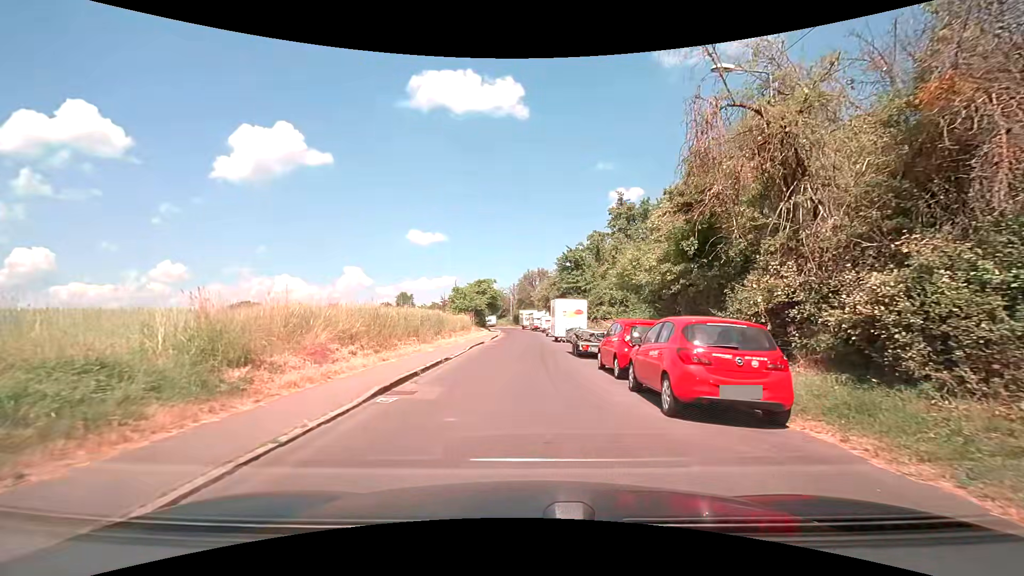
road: residential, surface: asphalt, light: Day
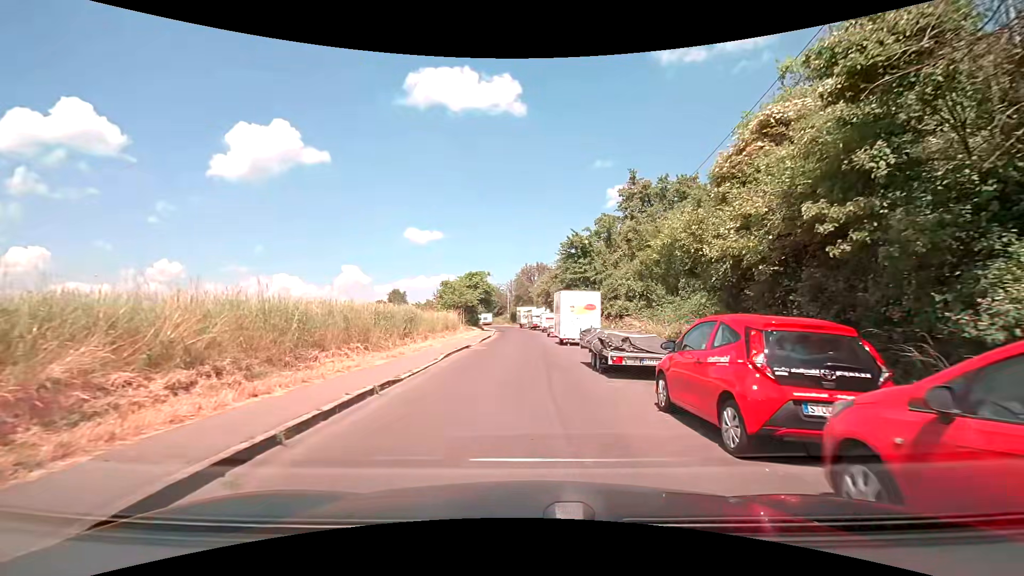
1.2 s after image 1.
(+0.1, +6.9) m; +1°
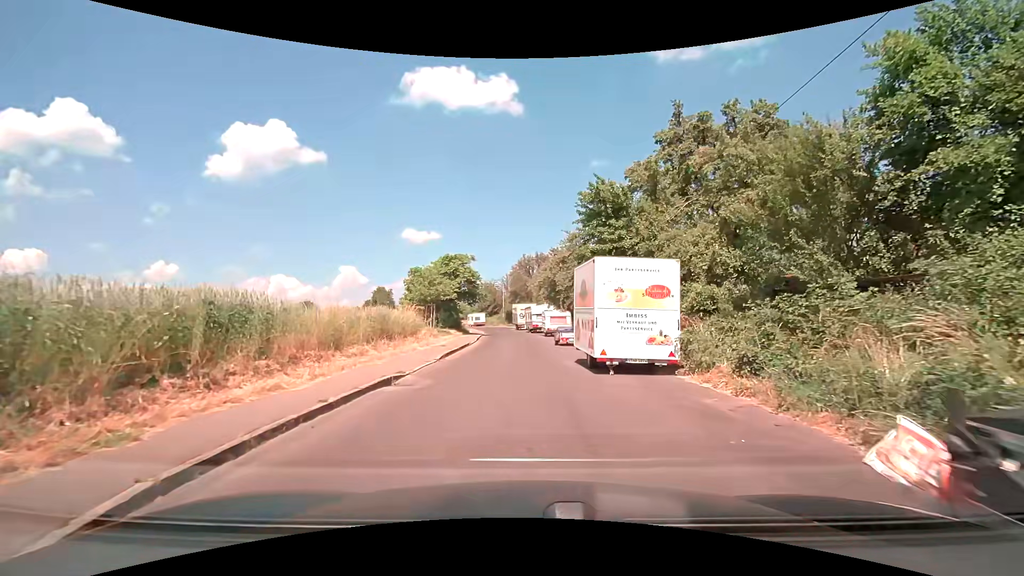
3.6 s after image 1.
(+0.1, +13.7) m; 0°
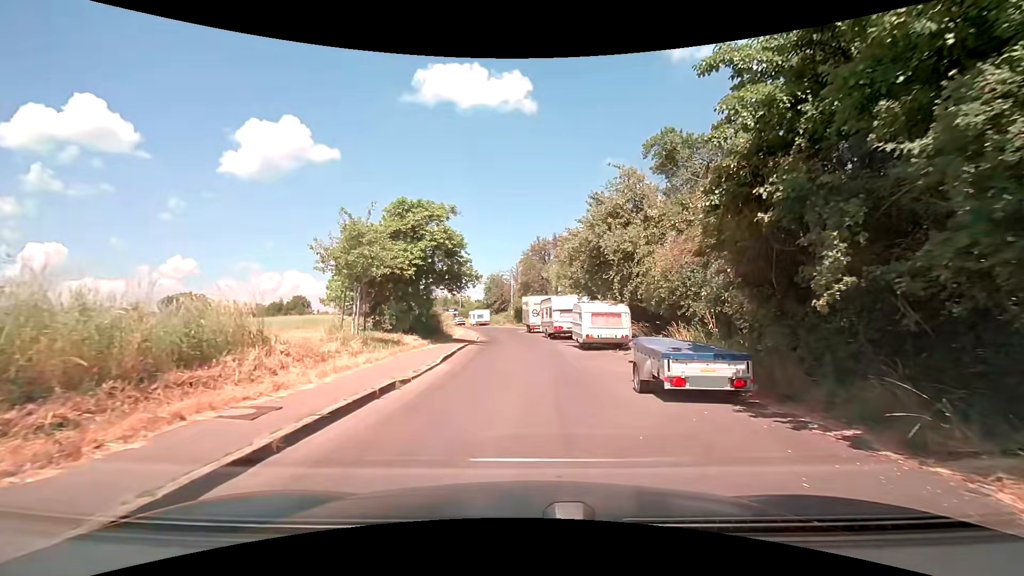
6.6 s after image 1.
(-0.4, +17.0) m; -2°
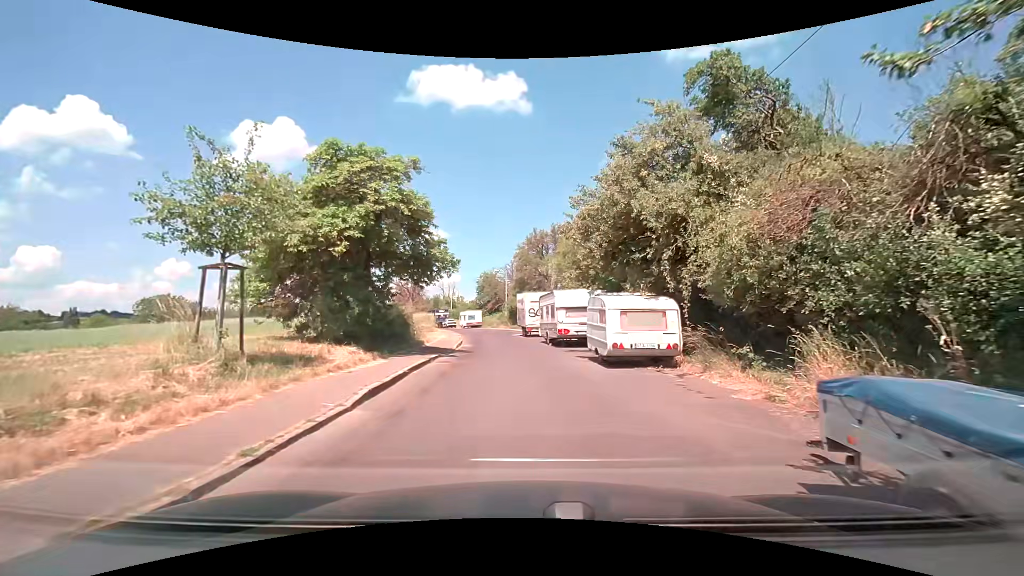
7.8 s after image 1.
(+0.1, +6.9) m; +1°
